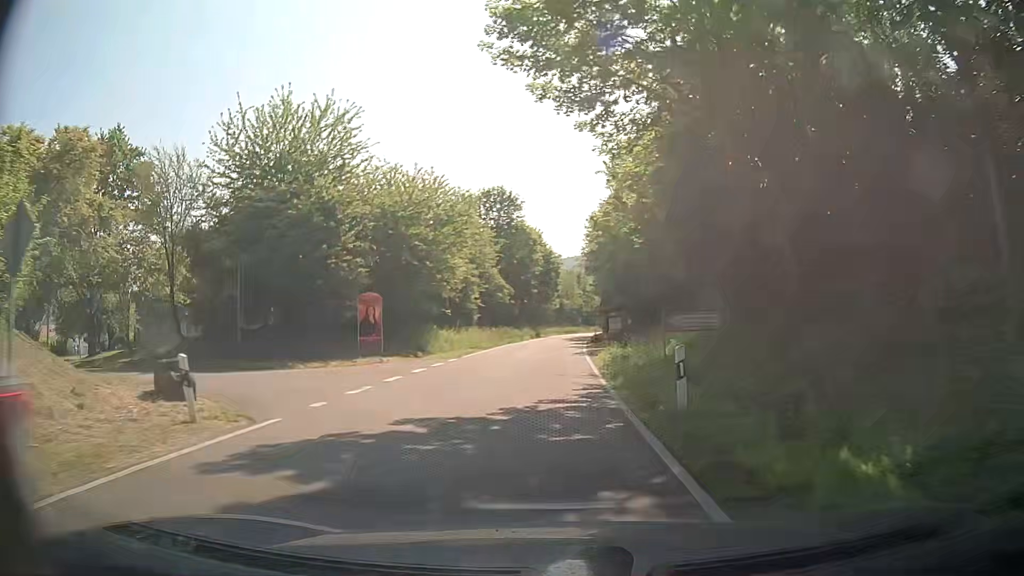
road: tertiary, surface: asphalt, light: Day
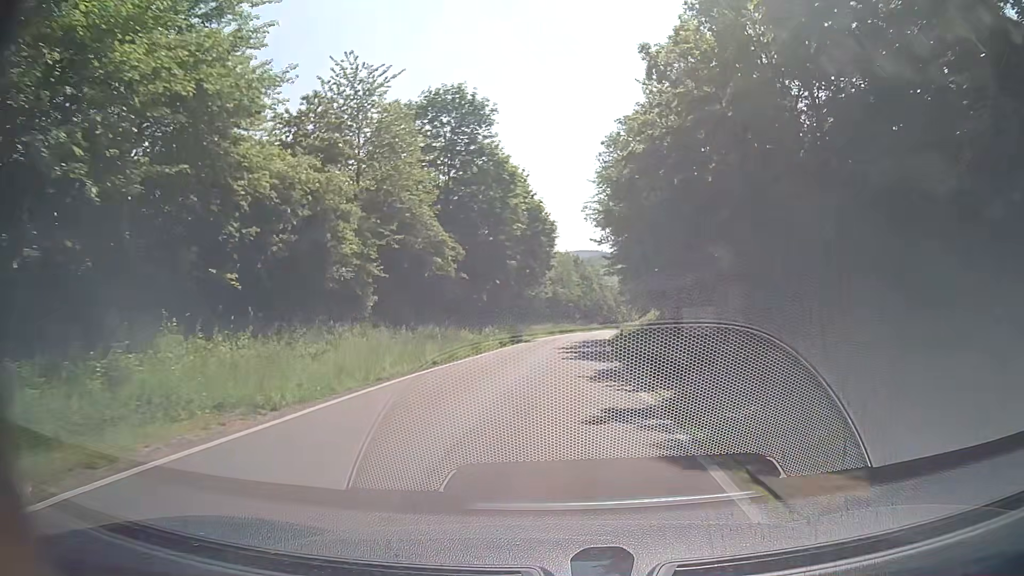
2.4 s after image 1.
(+0.2, +29.6) m; +1°
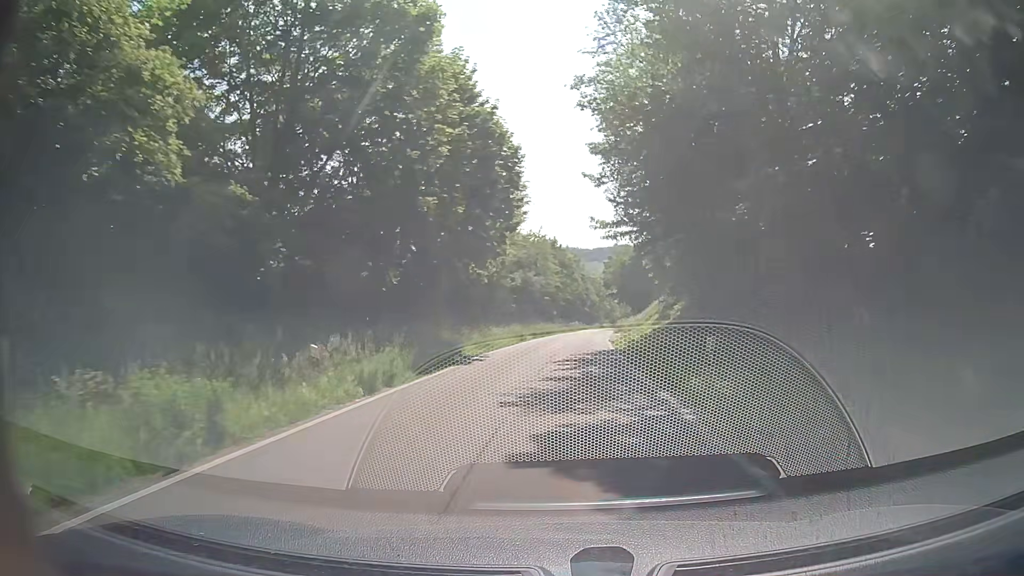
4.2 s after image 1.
(+0.2, +22.0) m; +1°
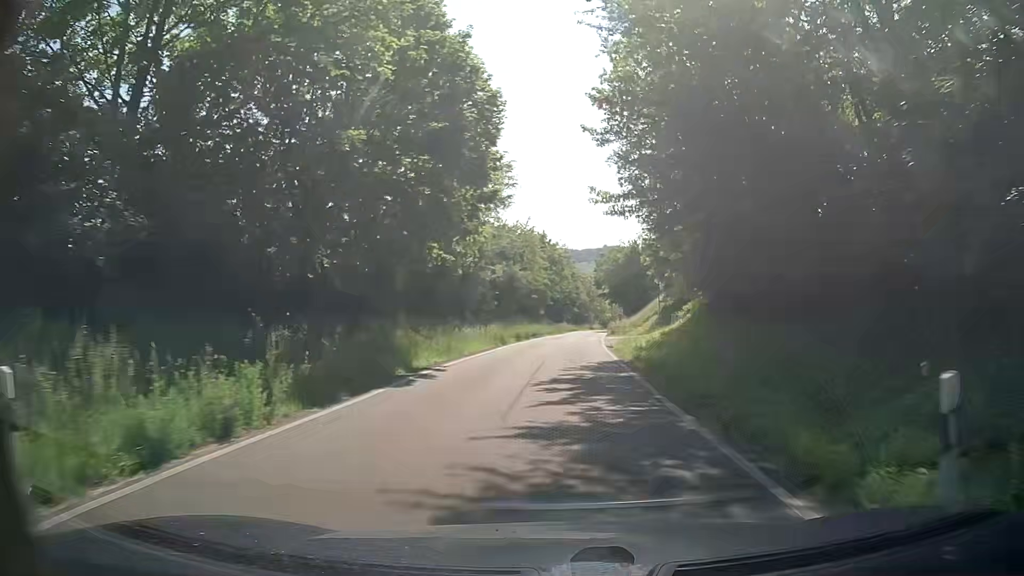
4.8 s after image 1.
(+0.1, +7.2) m; +1°
